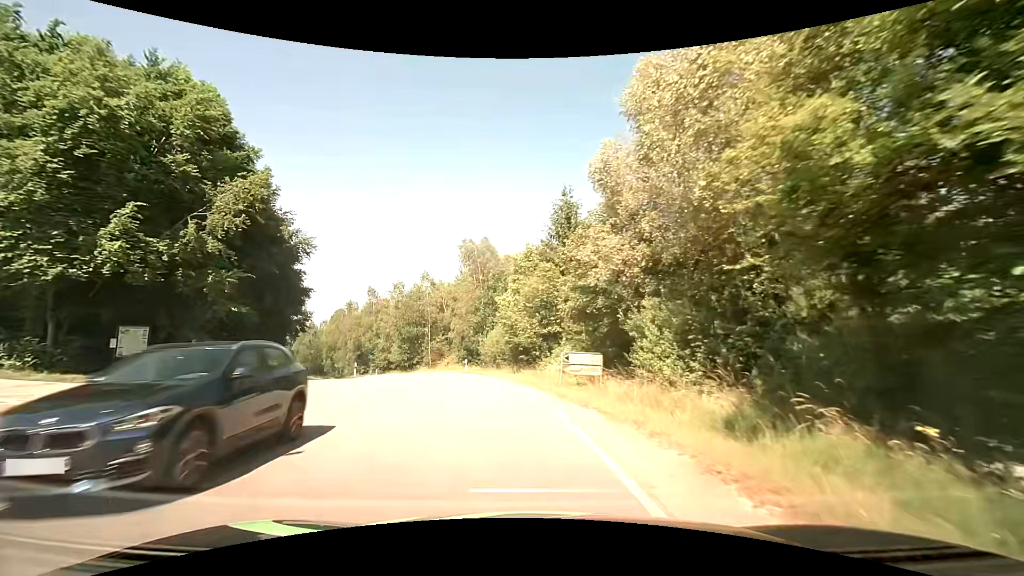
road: tertiary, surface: asphalt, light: Day
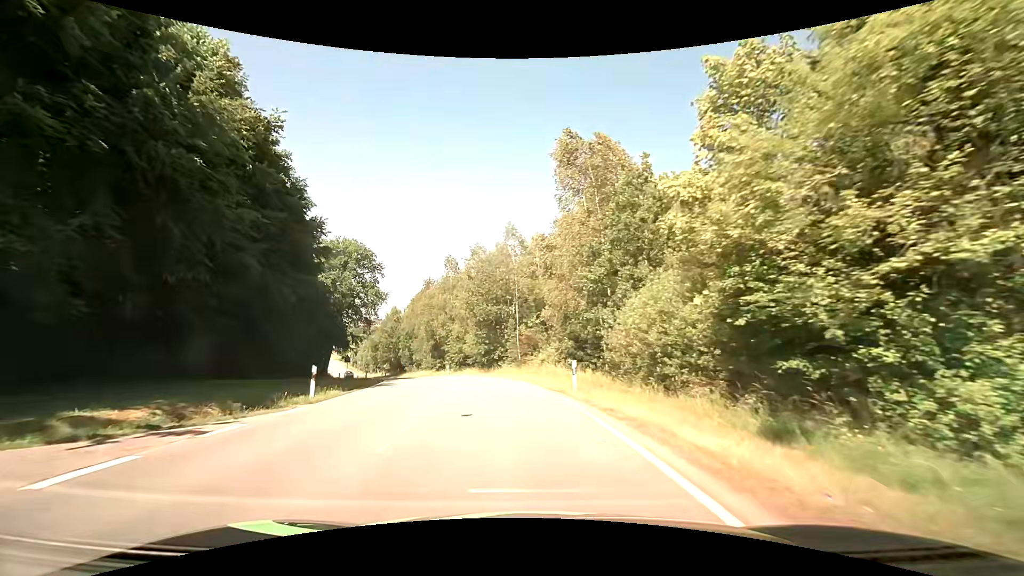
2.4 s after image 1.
(-2.5, +23.8) m; -12°
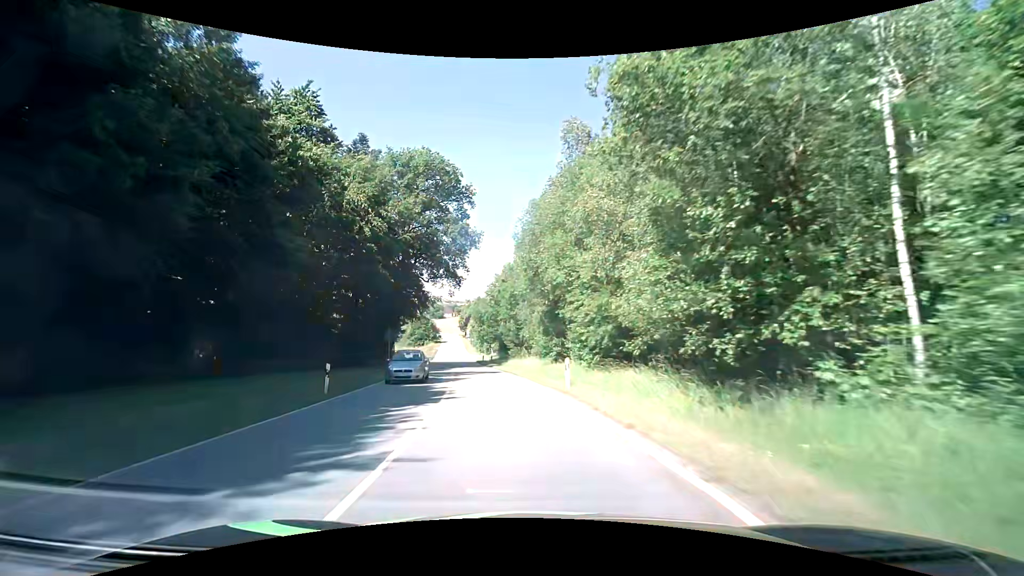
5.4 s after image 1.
(-4.7, +35.5) m; -16°
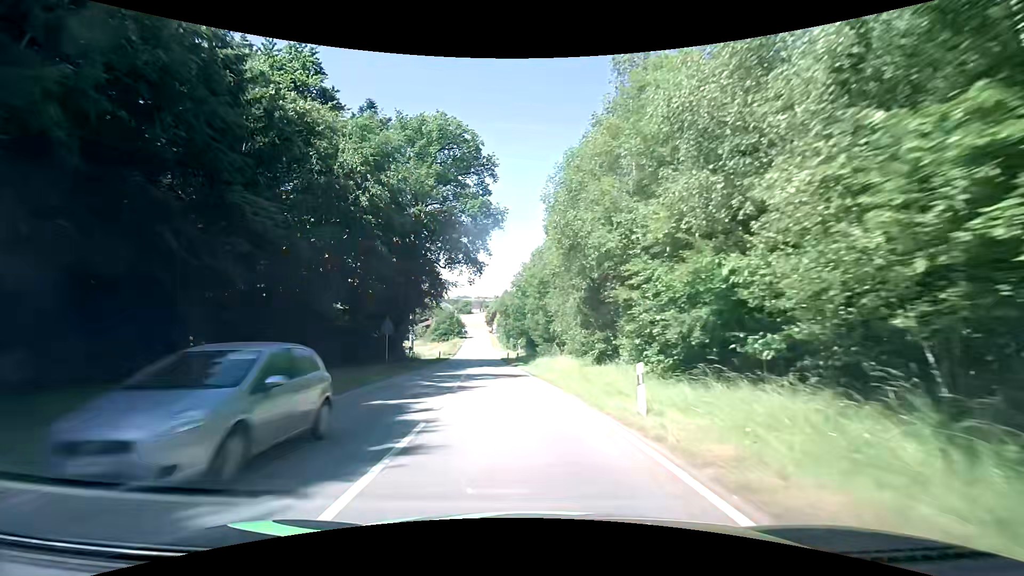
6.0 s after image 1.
(-0.1, +7.9) m; -3°
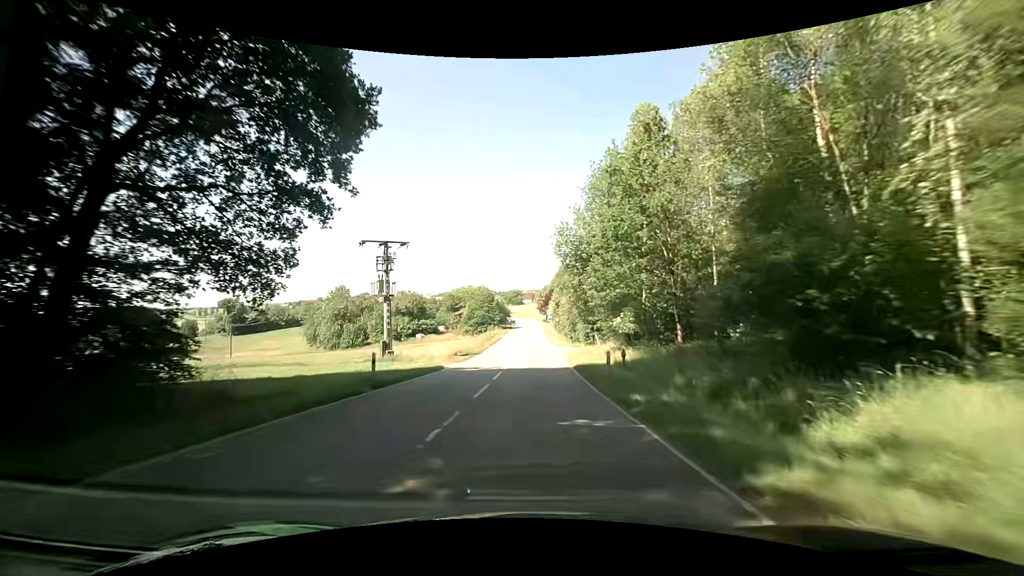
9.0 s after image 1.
(-3.3, +41.2) m; -6°
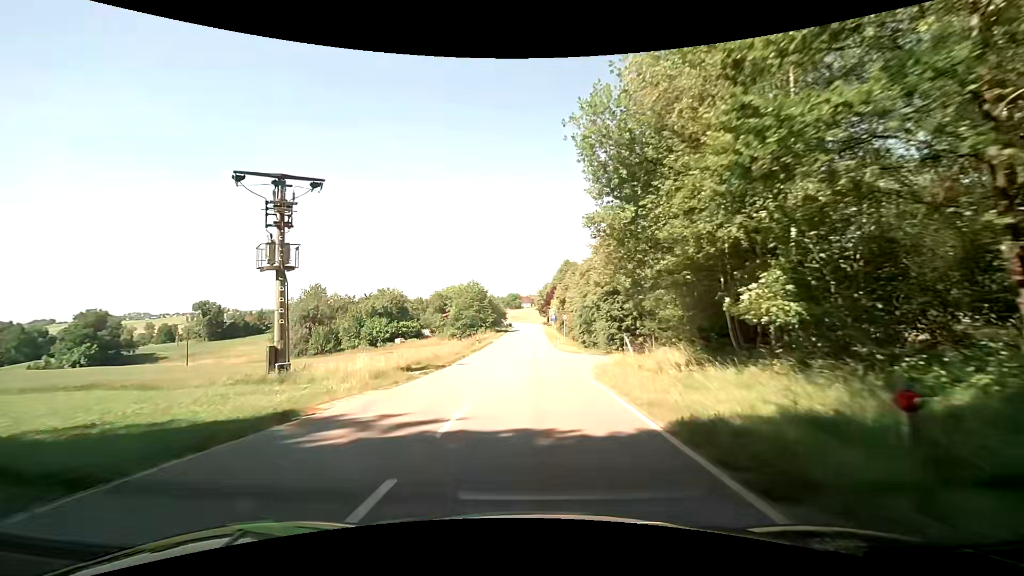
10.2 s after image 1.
(0.0, +17.1) m; 0°
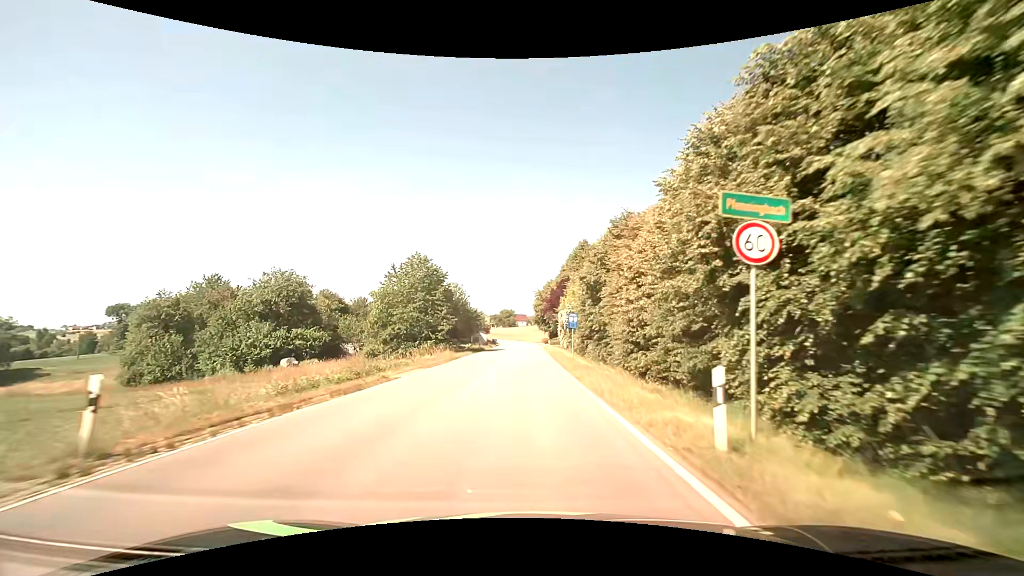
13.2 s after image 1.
(+0.5, +43.1) m; +1°
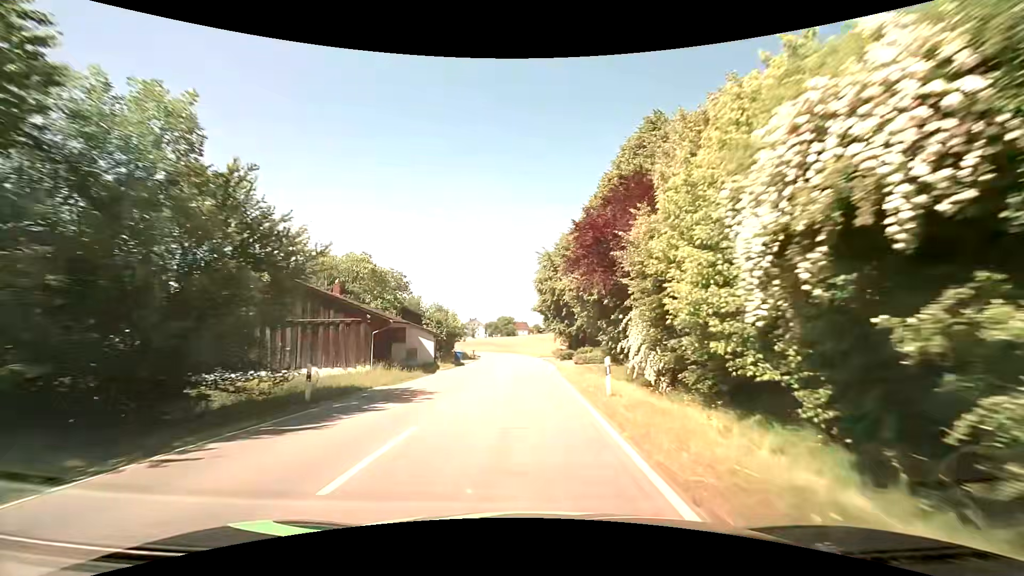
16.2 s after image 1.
(+0.3, +43.6) m; 0°
(0, +10) (0, +20) (0, +30) (0, +40) (-1, +50) (-1, +60) (-2, +70) (-3, +80) (-4, +90) (-6, +100) m
